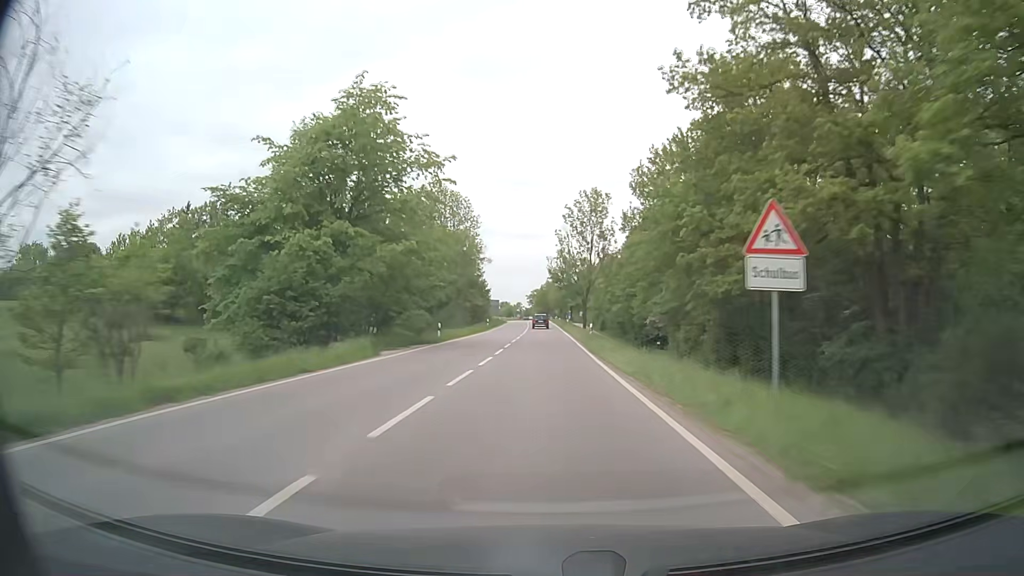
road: secondary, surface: asphalt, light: Day
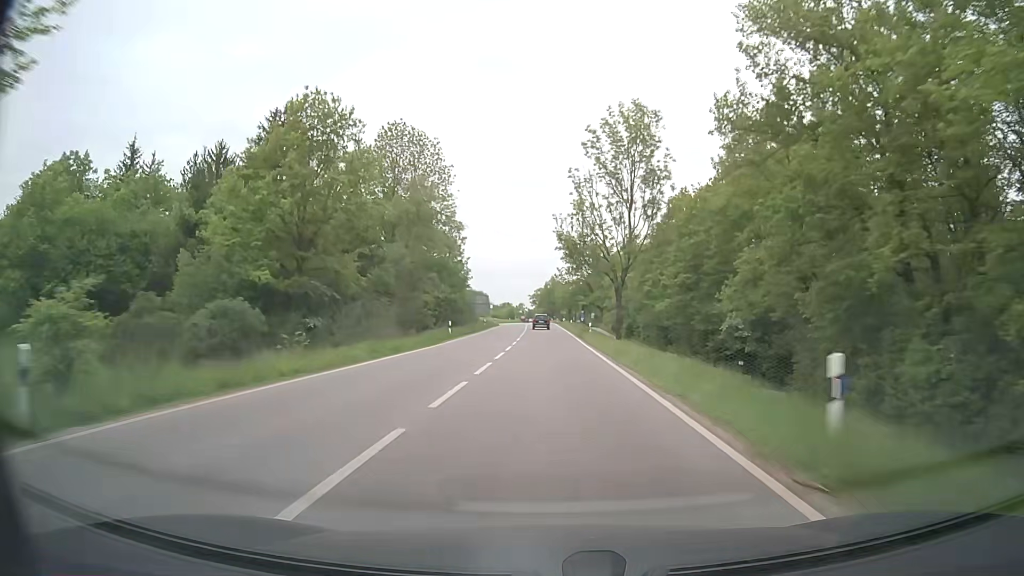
(-0.2, +33.6) m; 0°
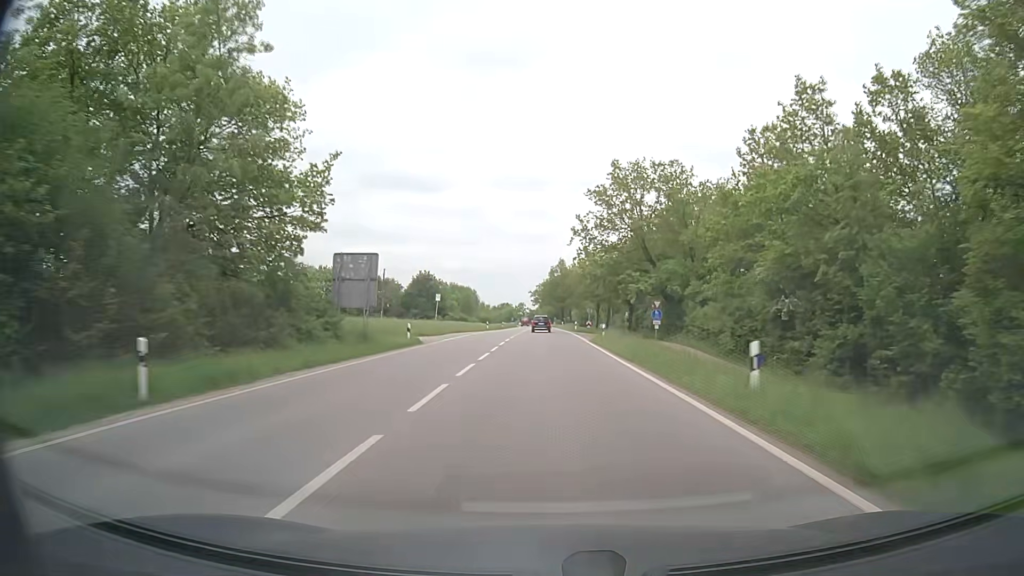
(-0.4, +66.5) m; -1°
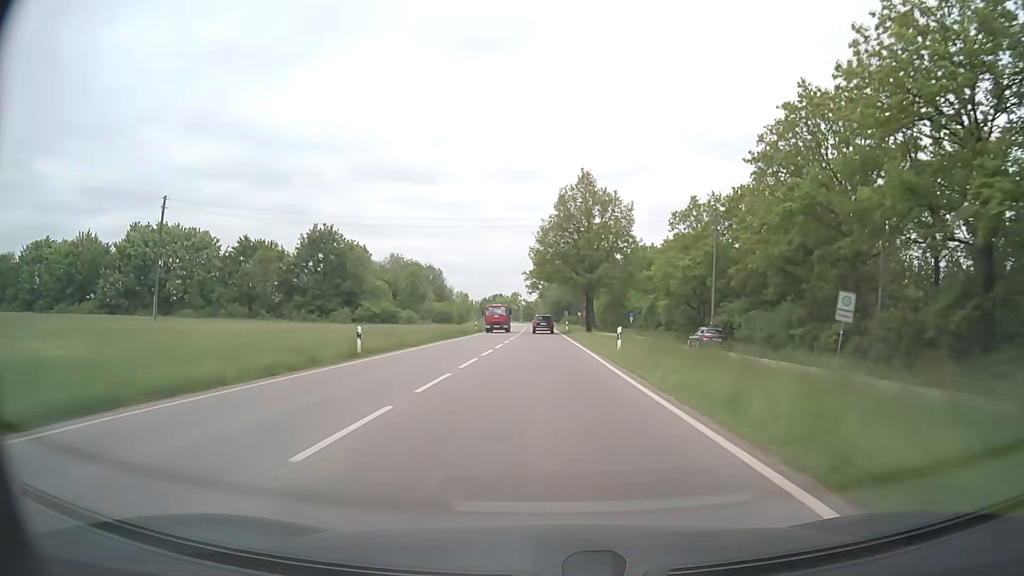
(+0.1, +81.6) m; -1°
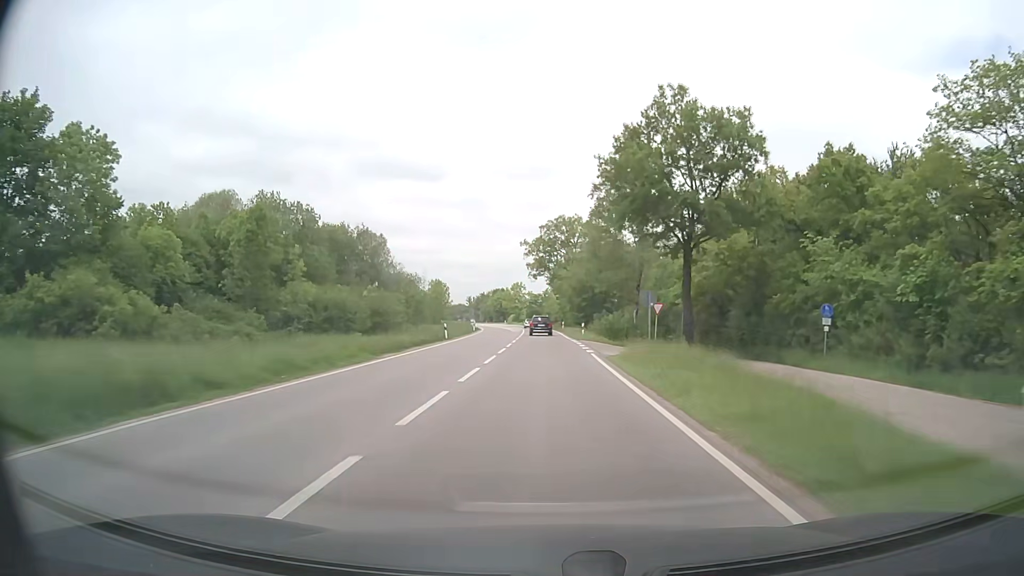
(-0.1, +63.7) m; -1°
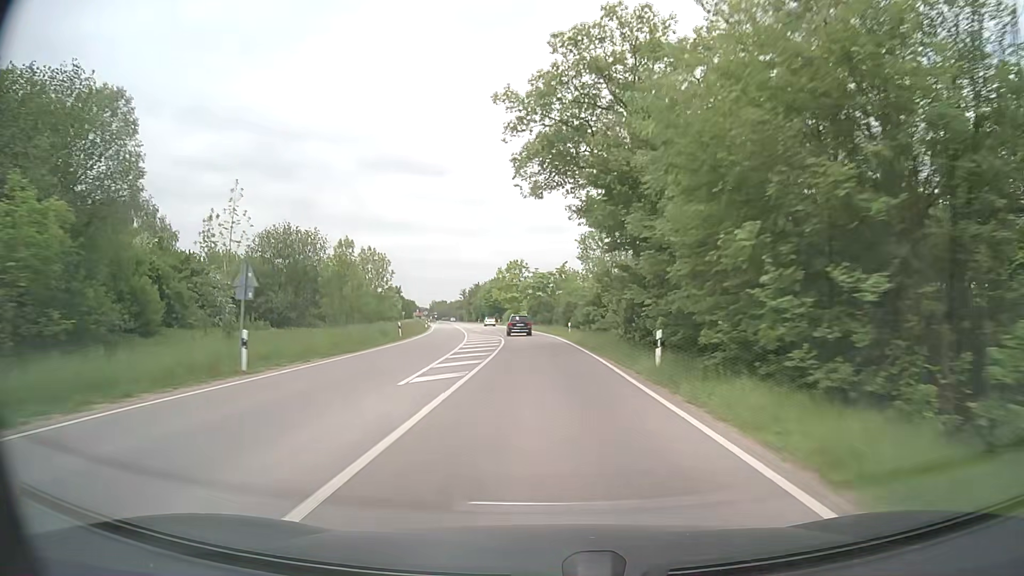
(-0.3, +63.2) m; -1°
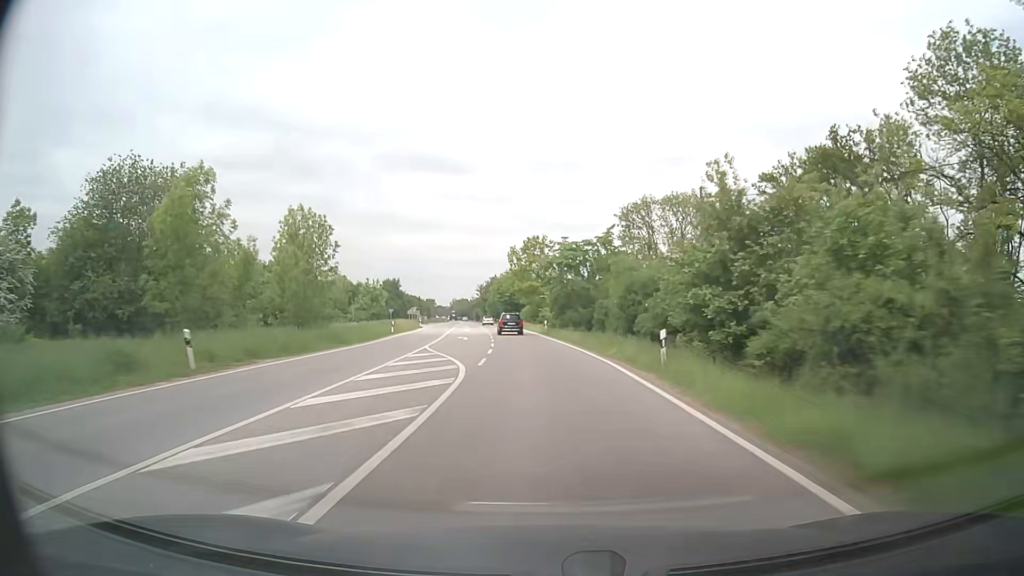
(-0.5, +31.4) m; -2°
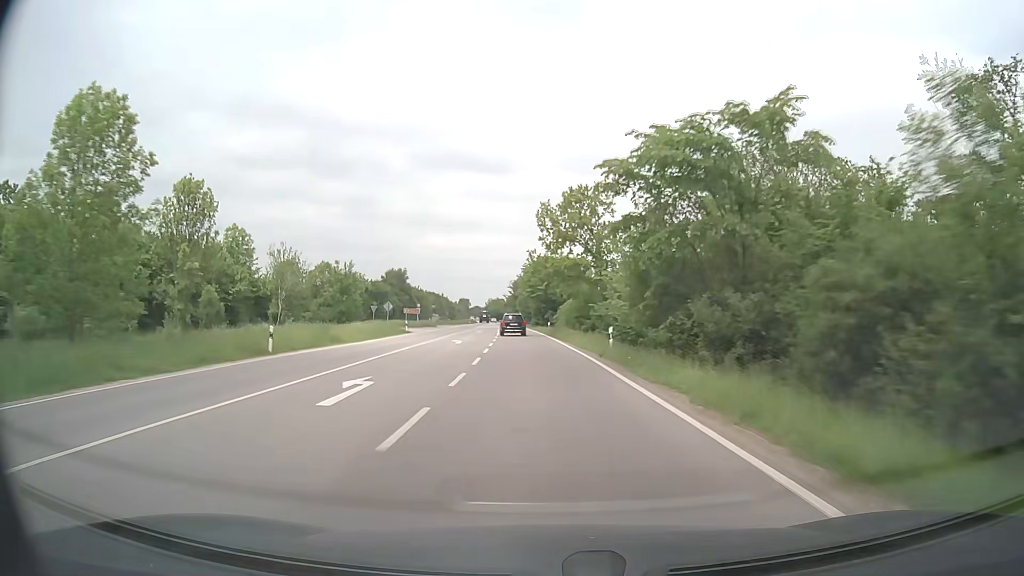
(-1.0, +31.2) m; -4°
(0, +10) (0, +20) (-1, +30) (-2, +40) (-2, +50) (-3, +60) (-4, +70) (-5, +80) (-5, +90) (-6, +100) m
